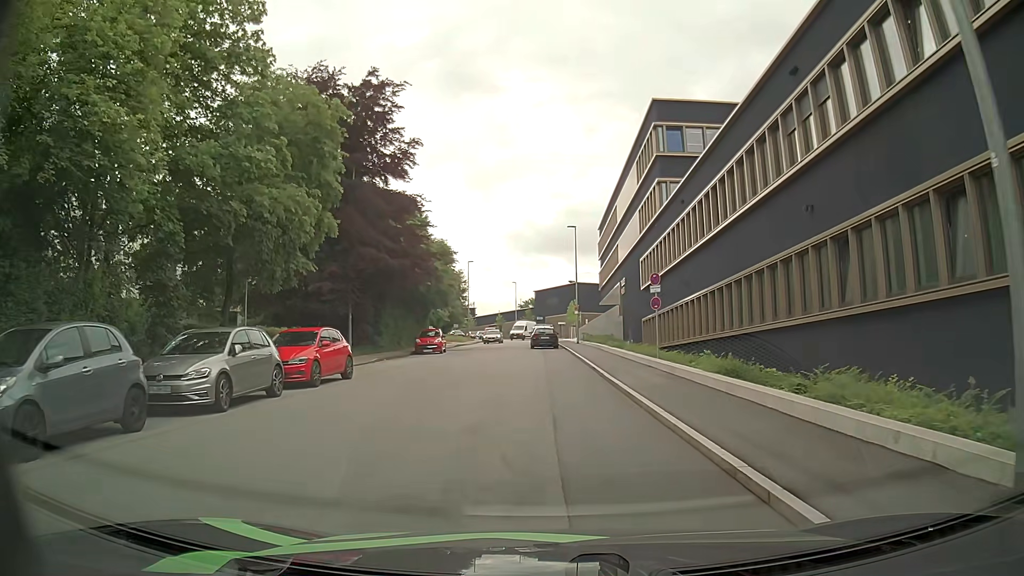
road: residential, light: Day
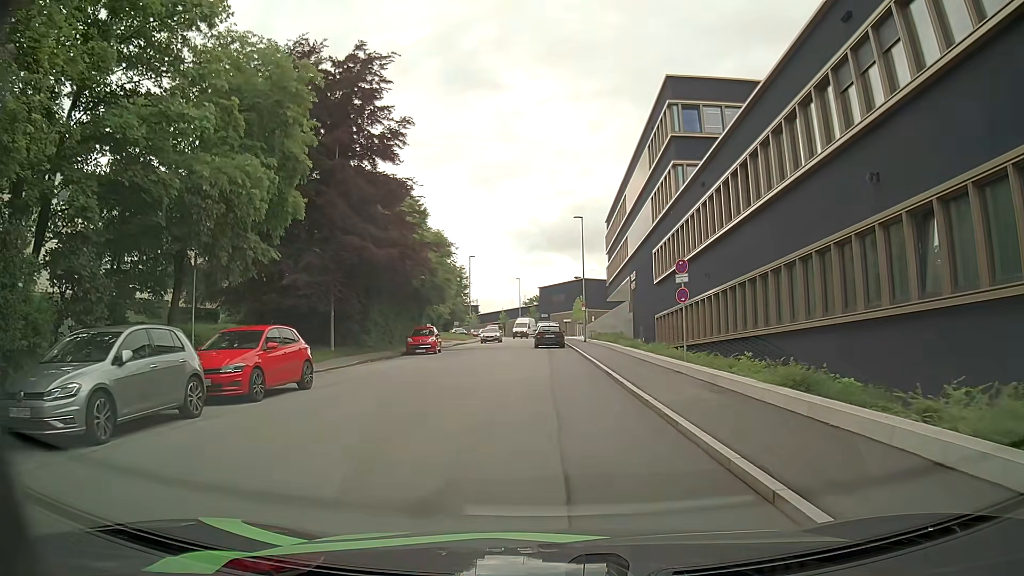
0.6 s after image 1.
(-0.1, +3.7) m; -2°
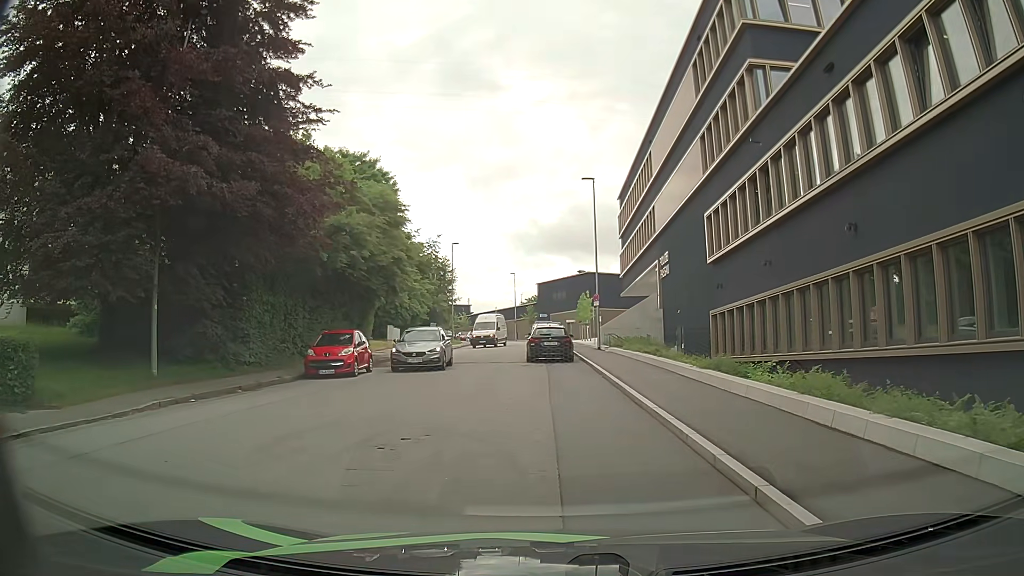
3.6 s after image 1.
(+0.2, +14.8) m; +1°
